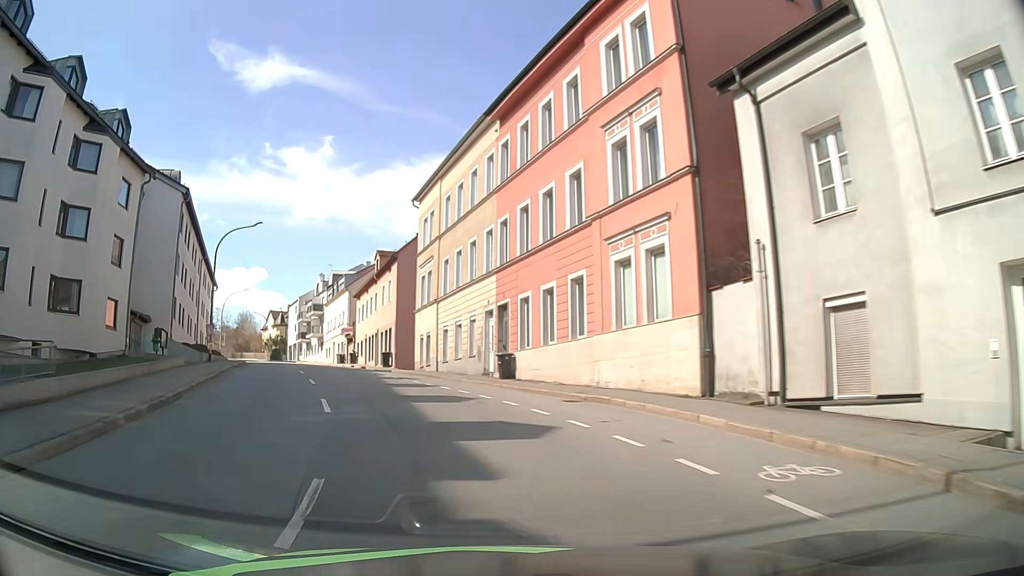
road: tertiary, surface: asphalt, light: Day
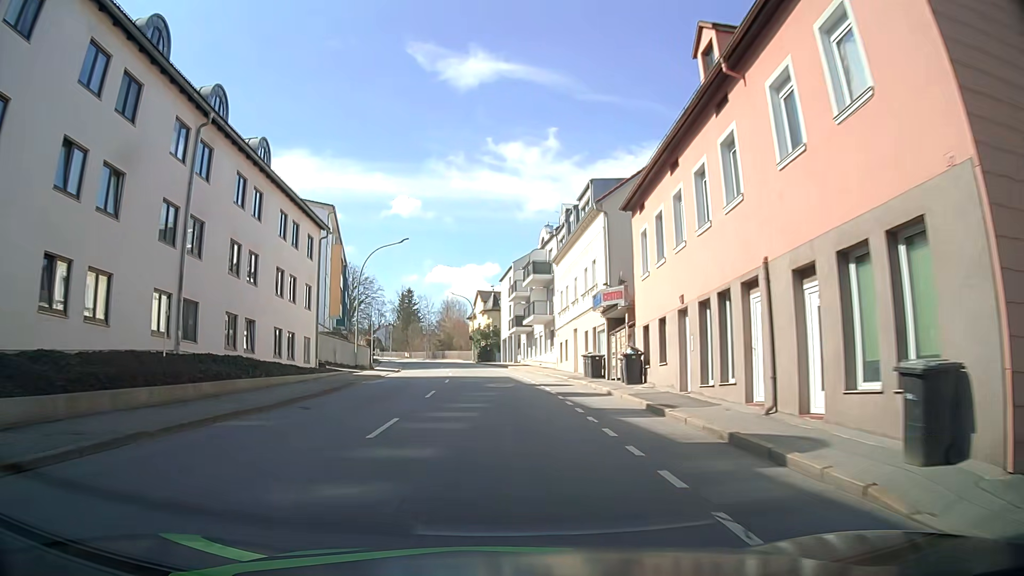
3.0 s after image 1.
(-10.0, +38.1) m; -21°
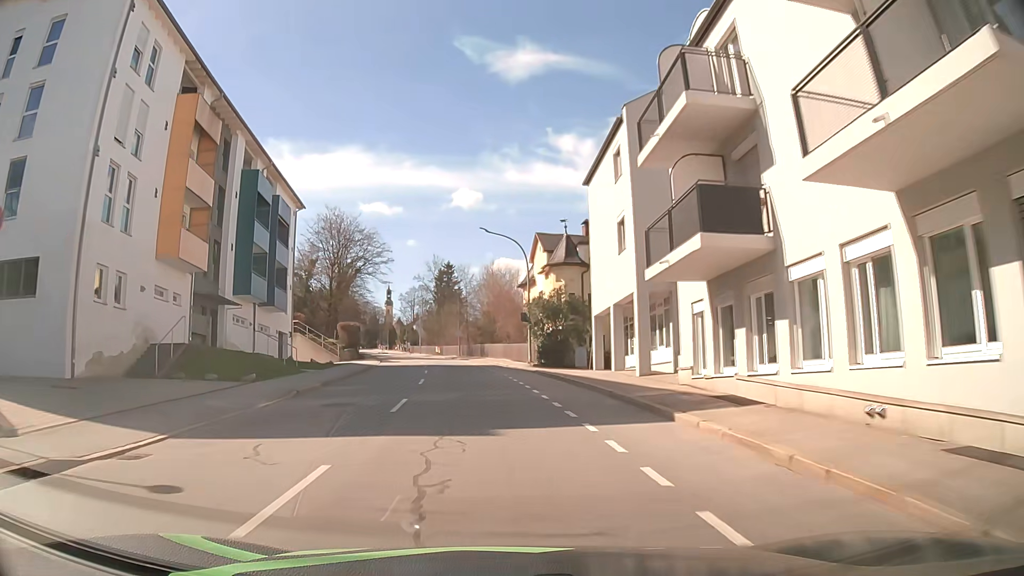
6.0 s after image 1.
(-1.4, +42.2) m; -5°
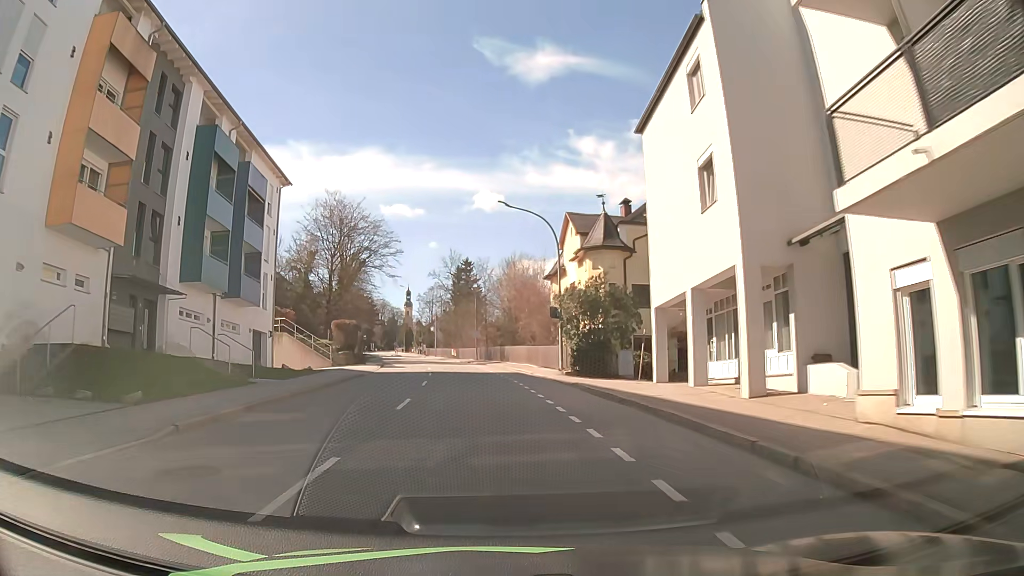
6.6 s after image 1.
(-0.2, +8.7) m; -2°
(0, +10) (-1, +20) (-2, +30) (-3, +40) (-4, +50) (-6, +60) (-8, +69) (-10, +79) (-11, +89) (-13, +99) m
